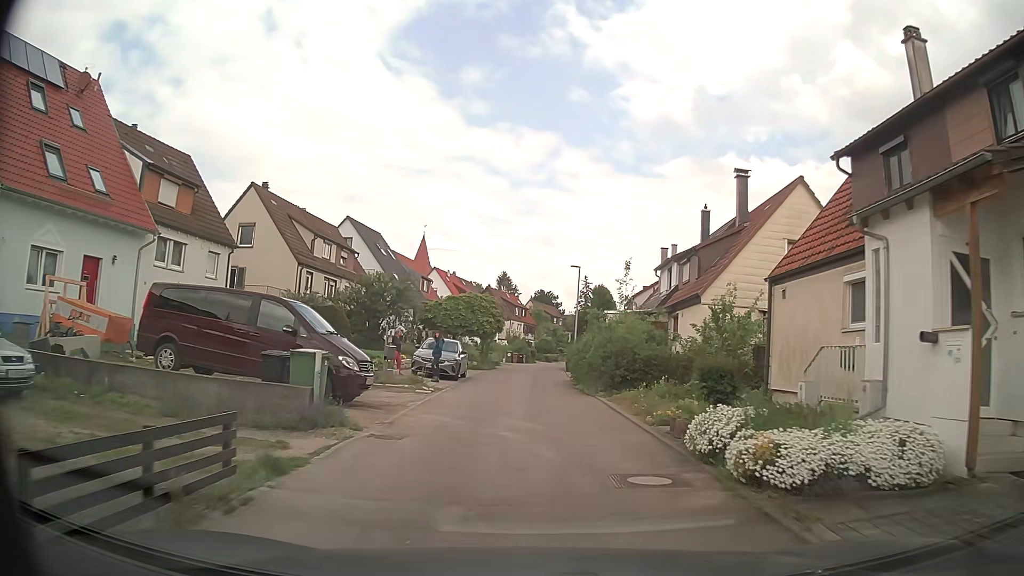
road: residential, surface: asphalt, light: Day
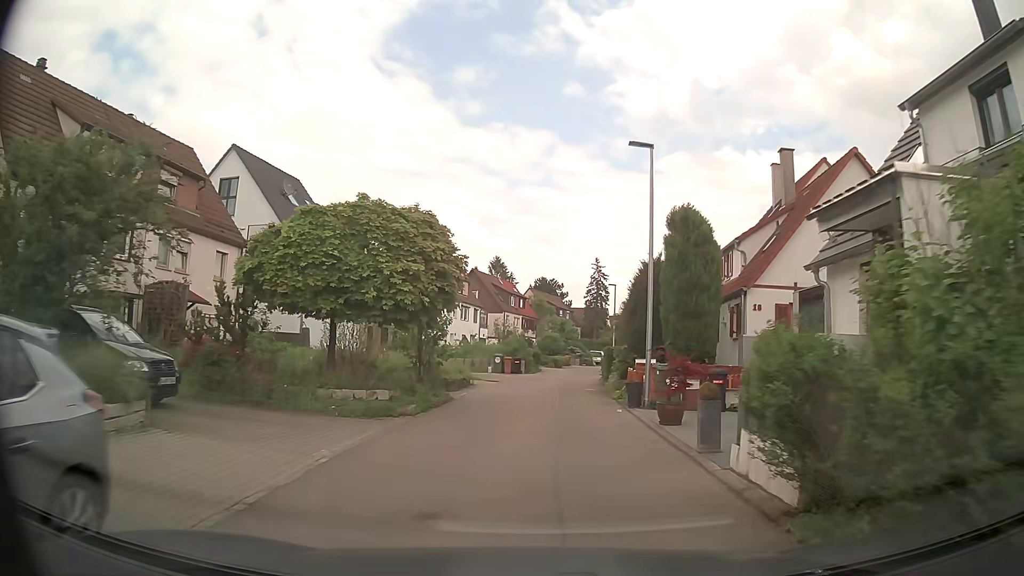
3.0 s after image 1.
(+0.1, +23.8) m; 0°
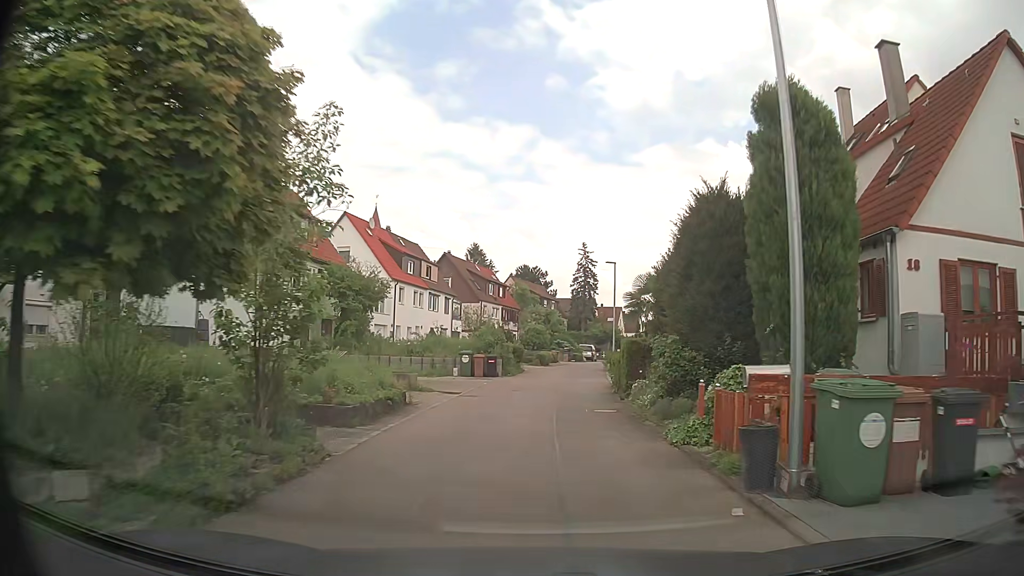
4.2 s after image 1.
(+0.2, +9.4) m; +1°
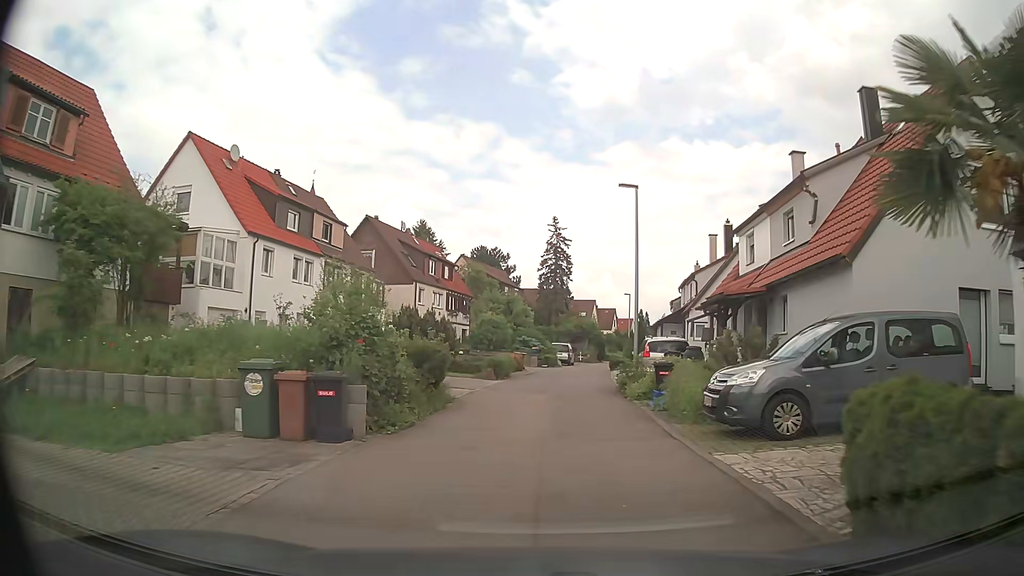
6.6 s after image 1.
(+0.6, +18.8) m; +3°
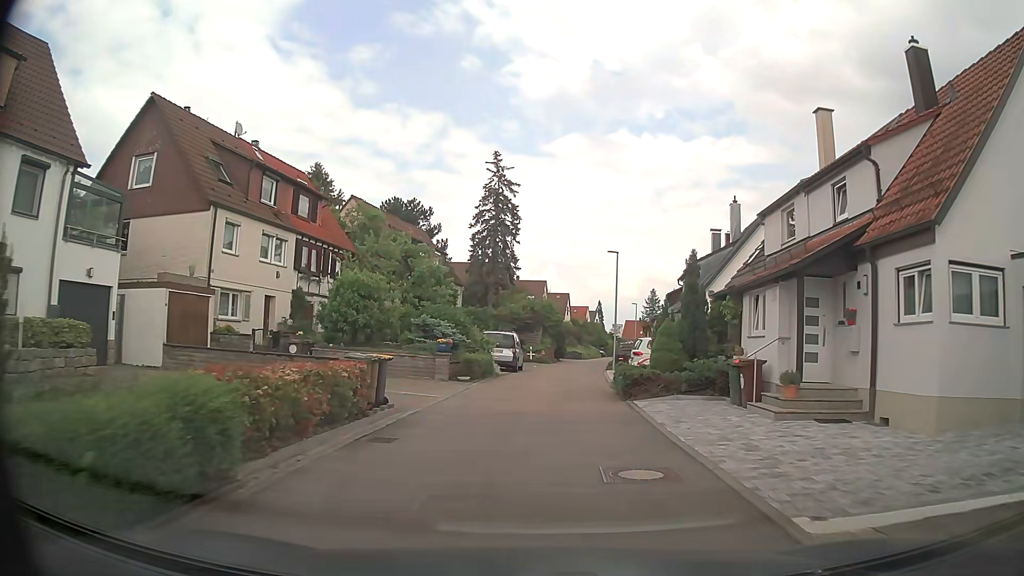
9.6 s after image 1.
(+1.3, +24.0) m; +6°
